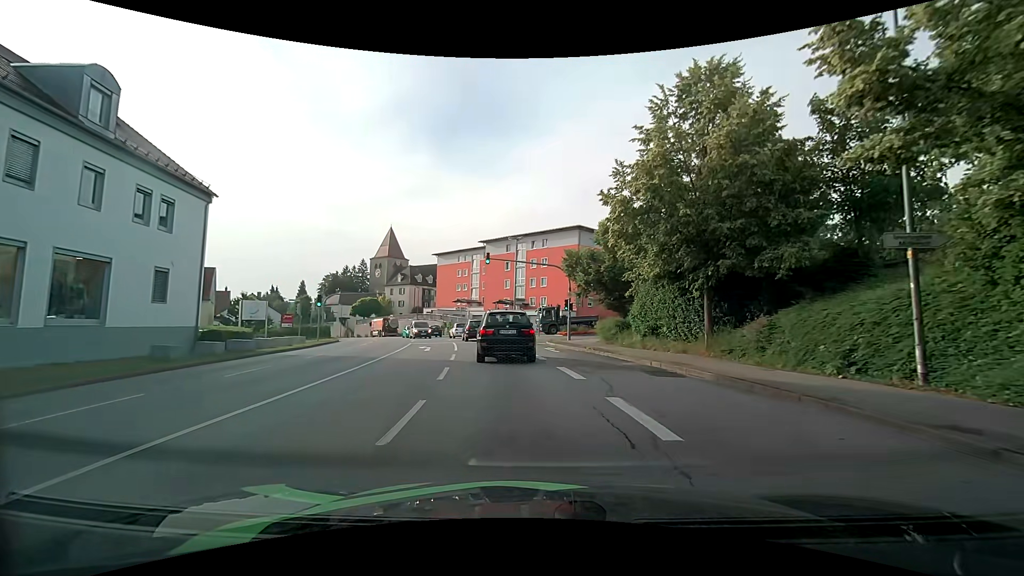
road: tertiary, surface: asphalt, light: Day
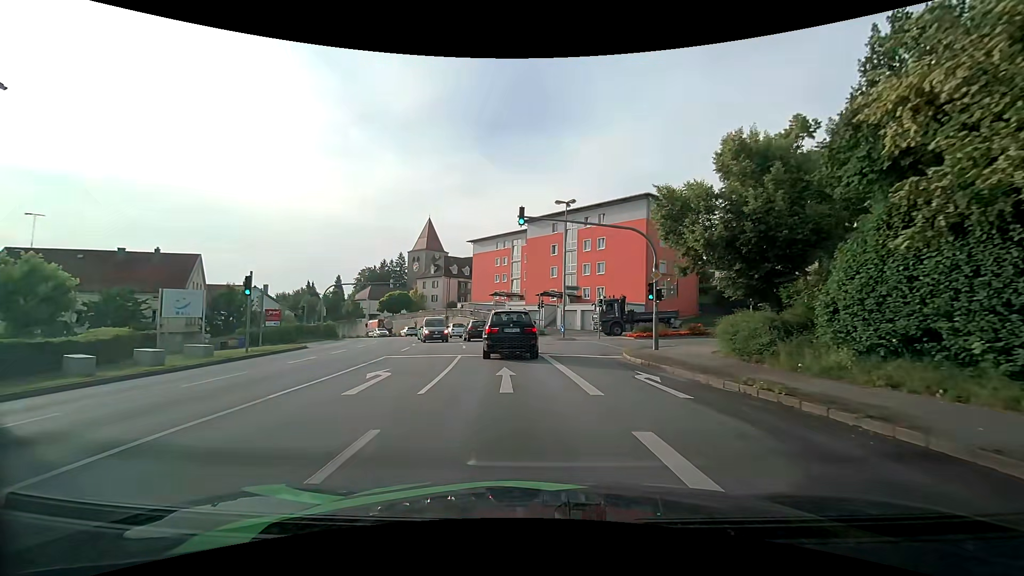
(-0.7, +14.6) m; -5°
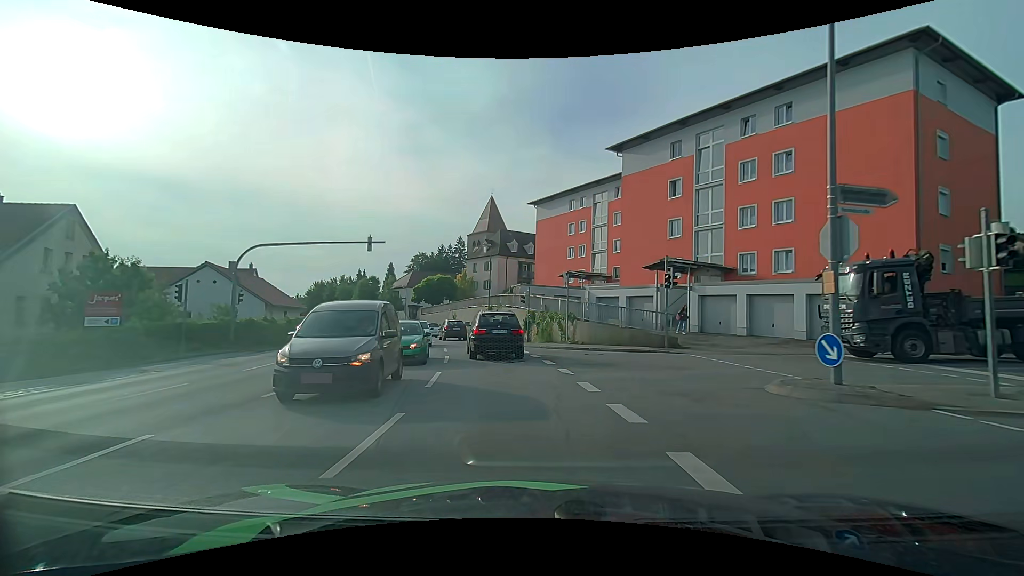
(-2.0, +26.4) m; -8°
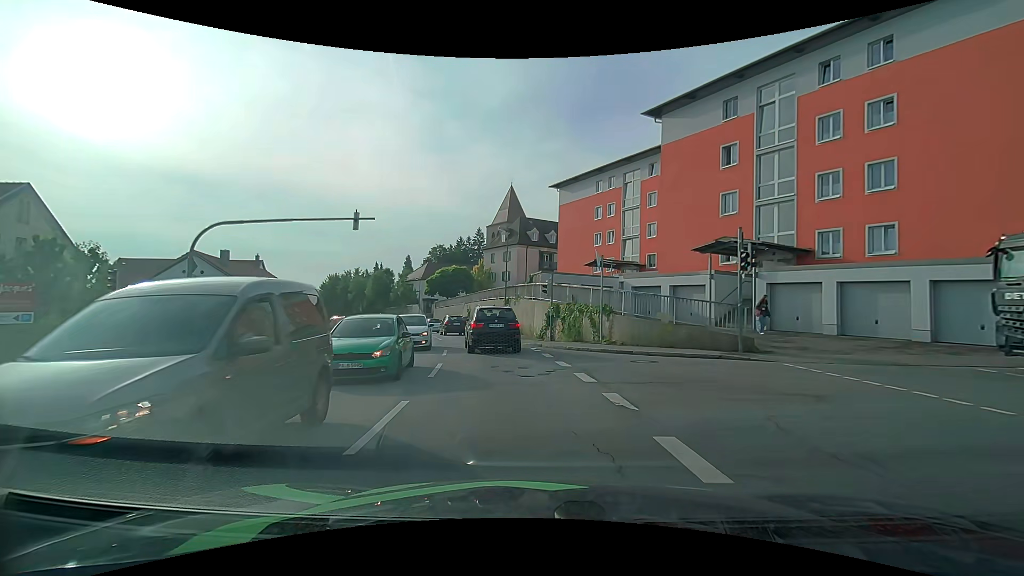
(-0.1, +5.5) m; -3°
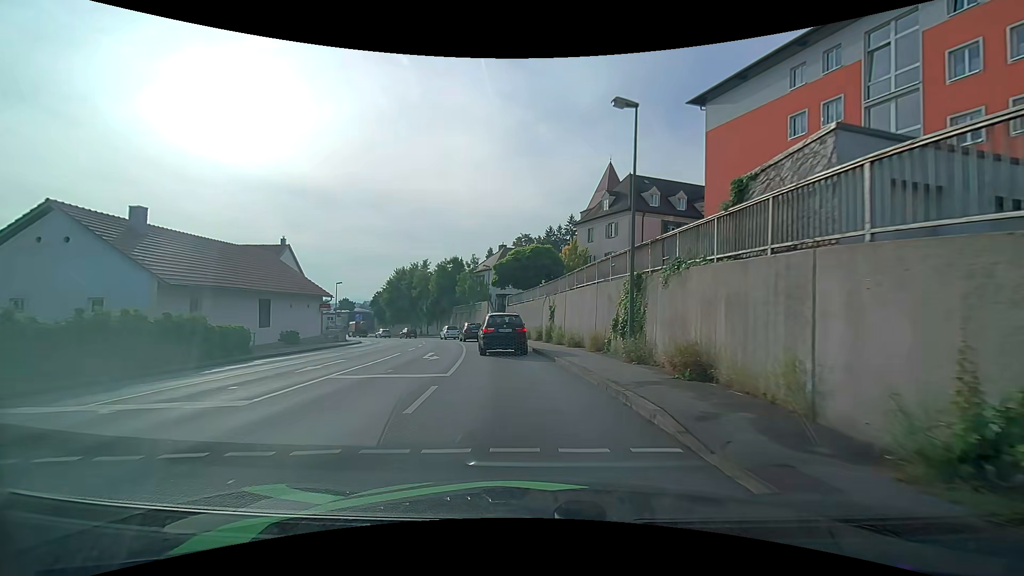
(-2.1, +22.1) m; -11°
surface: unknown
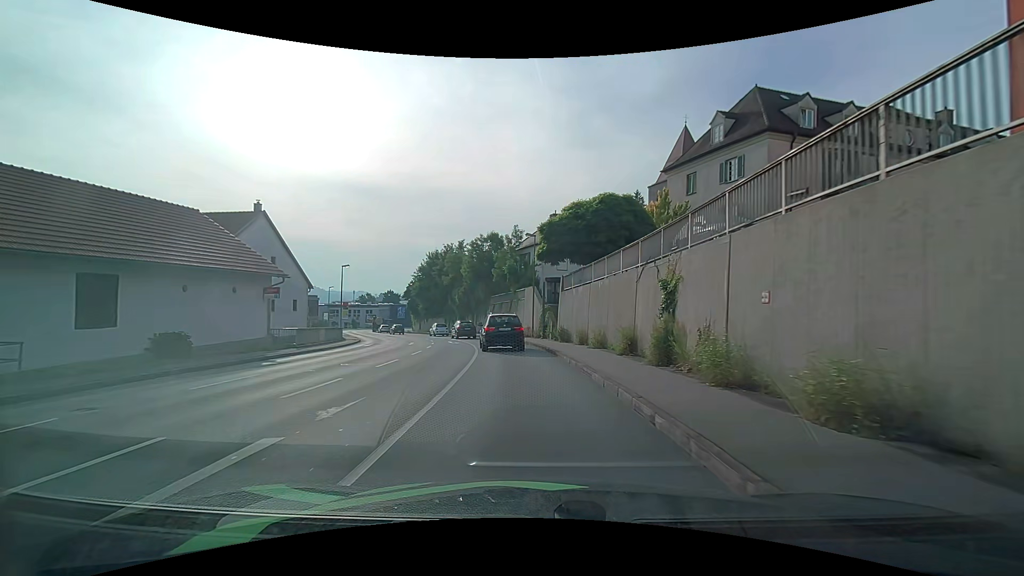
(-1.0, +17.3) m; -6°
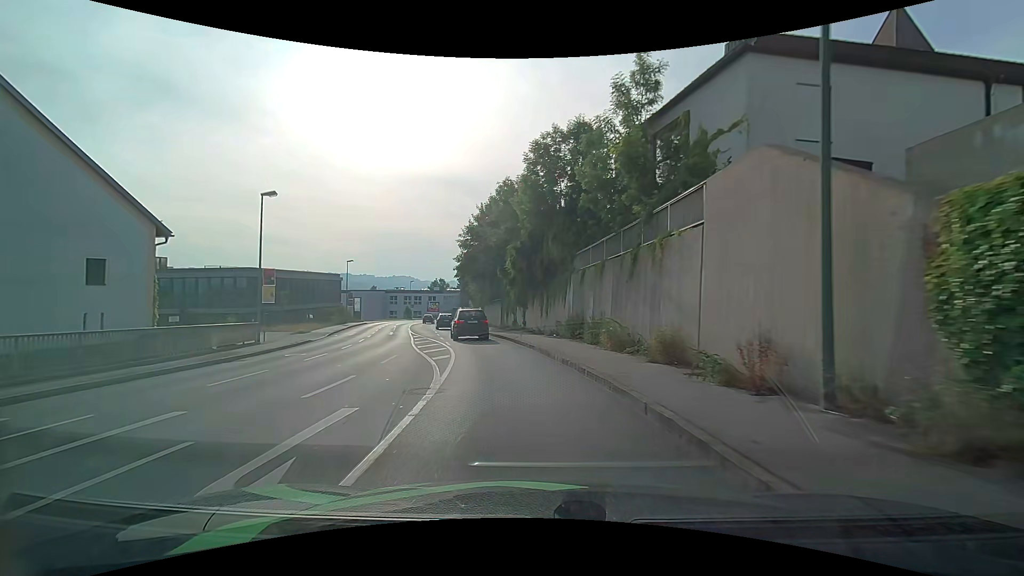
(-2.2, +31.2) m; -10°
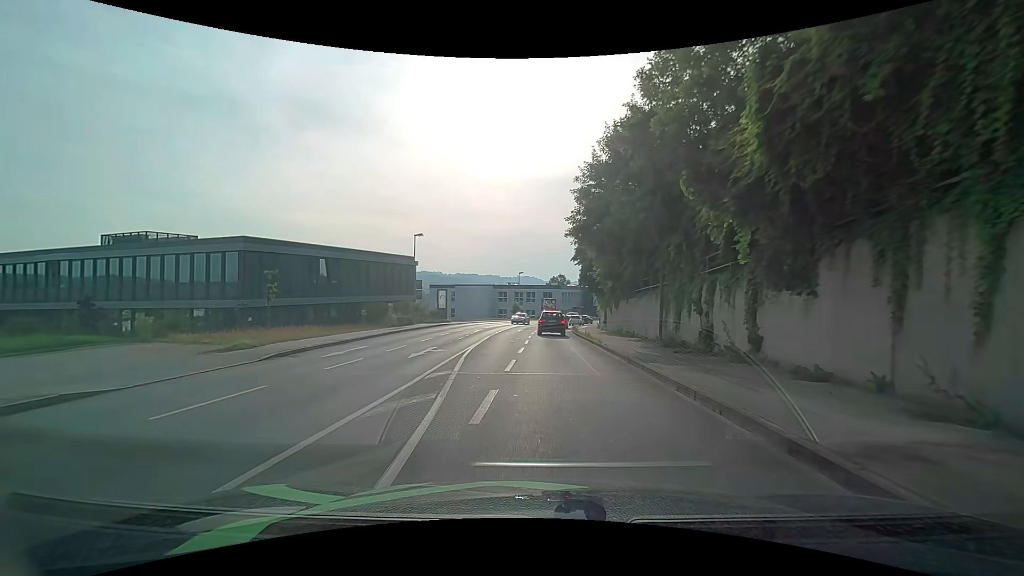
(-2.7, +22.8) m; -14°
(0, +10) (-1, +20) (-2, +30) (-2, +40) (-2, +50) (-1, +60) (0, +70) (+3, +80) (+6, +89) (+11, +98) m
